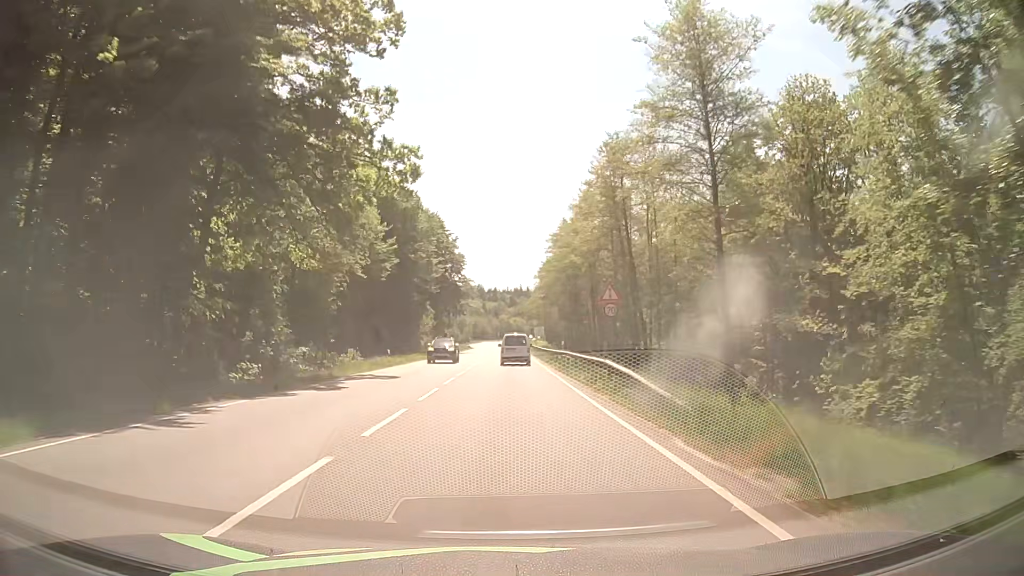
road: secondary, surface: asphalt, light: Day
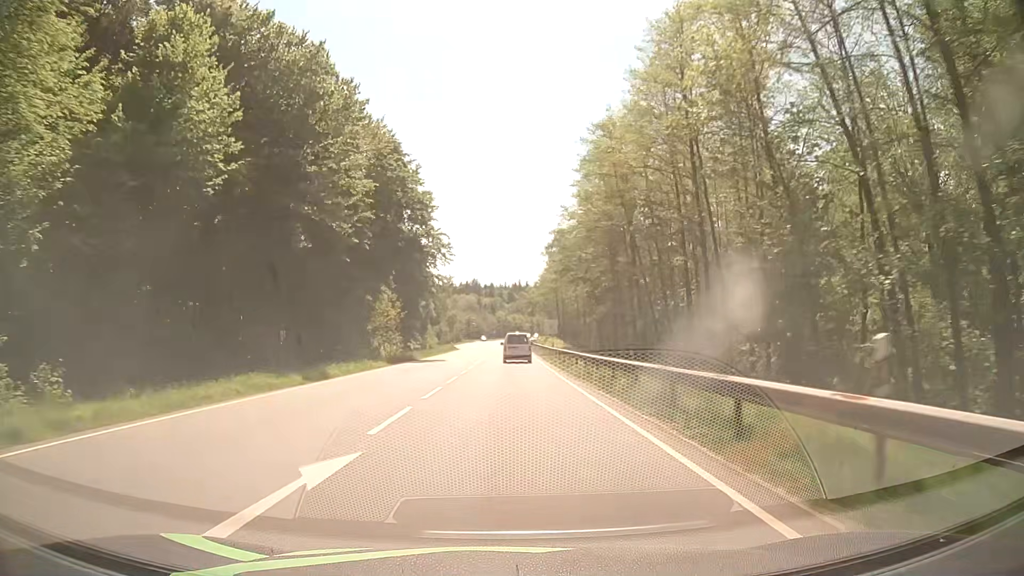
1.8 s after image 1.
(-0.1, +35.7) m; 0°
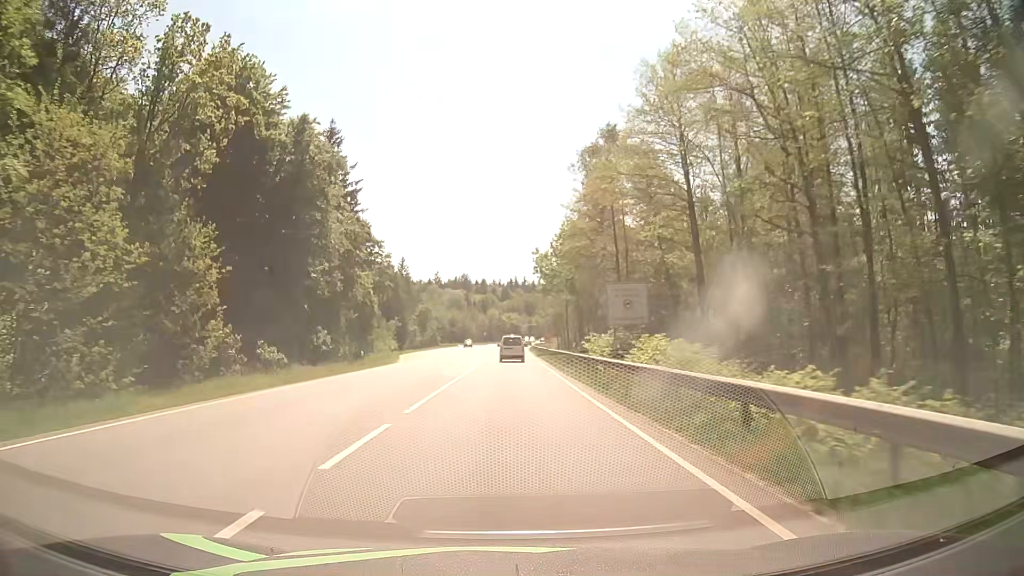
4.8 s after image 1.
(+0.7, +56.3) m; +1°
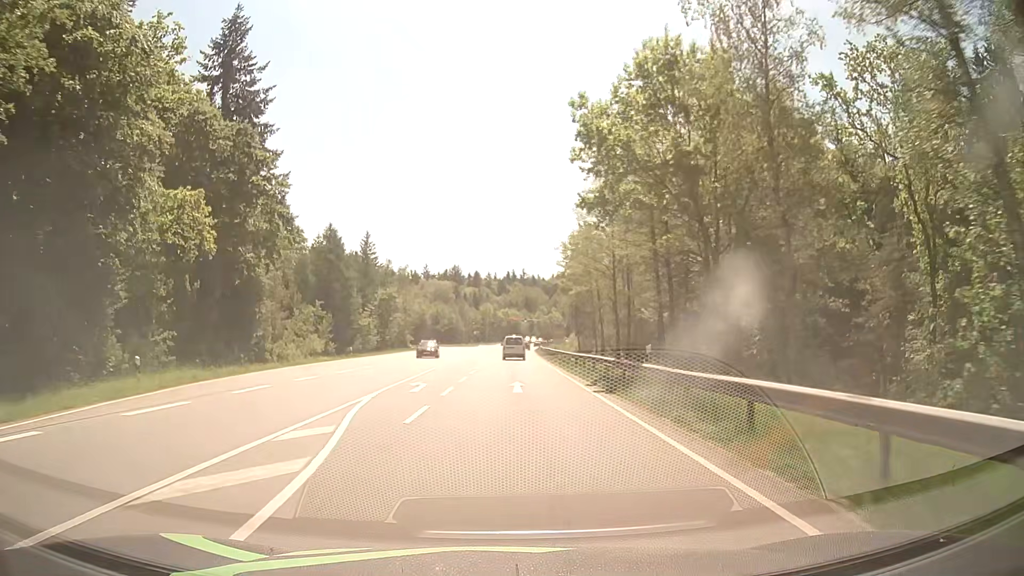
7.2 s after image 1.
(+0.1, +43.7) m; 0°
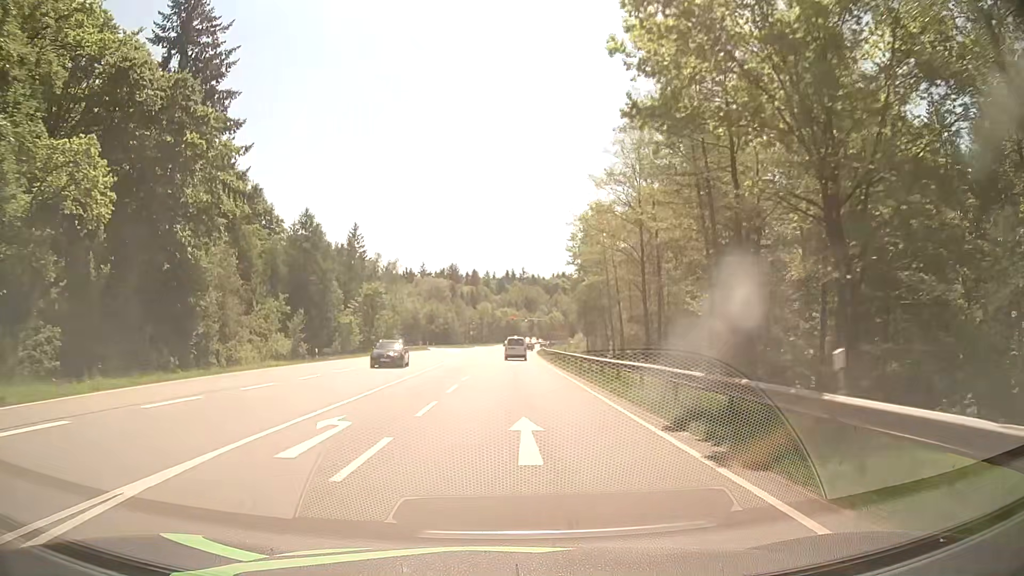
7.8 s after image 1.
(0.0, +10.8) m; 0°
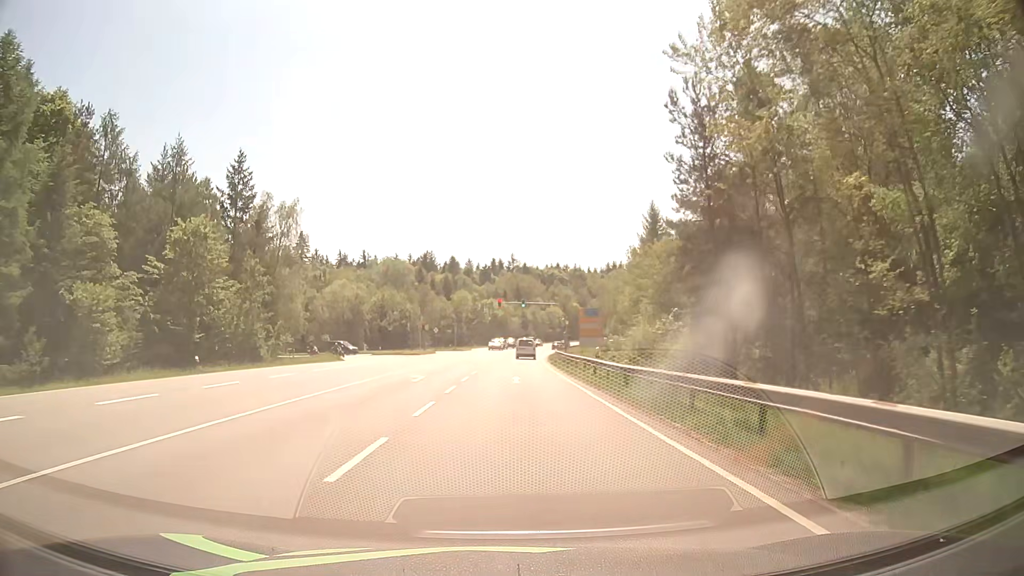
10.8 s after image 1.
(+0.4, +53.8) m; +1°
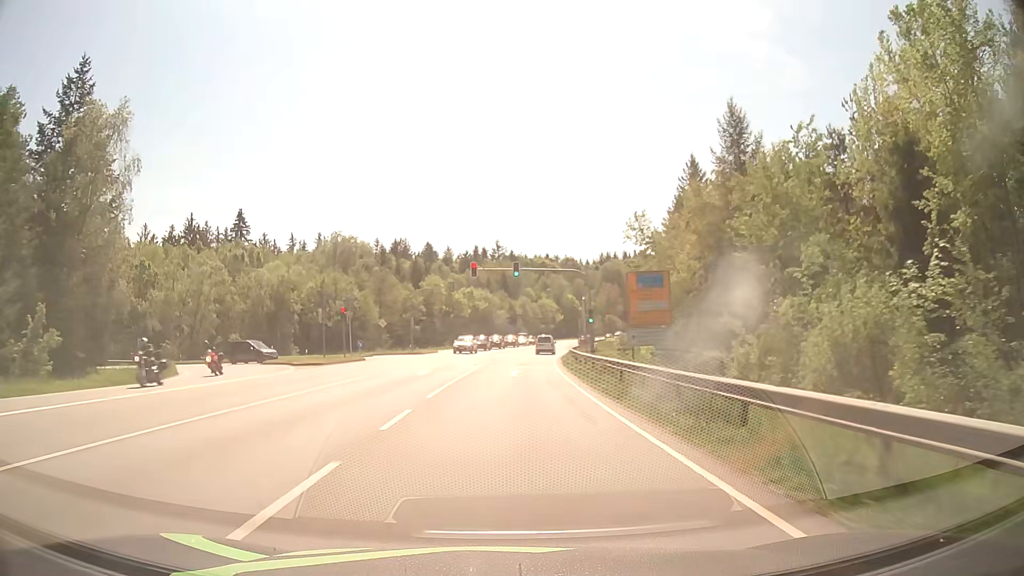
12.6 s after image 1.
(+0.3, +32.2) m; +1°
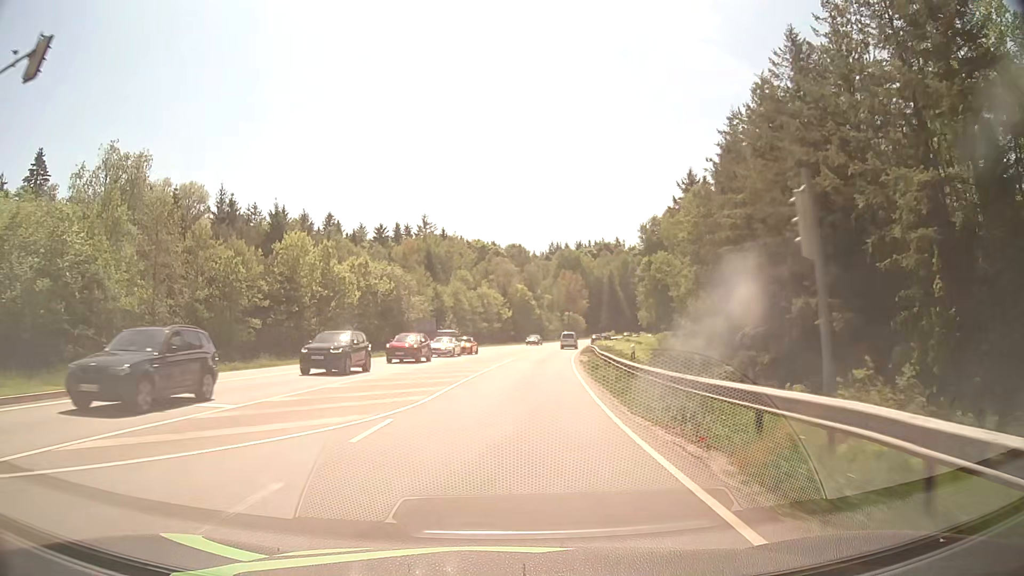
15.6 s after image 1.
(+2.0, +53.5) m; +5°
(0, +10) (0, +20) (+1, +30) (+2, +40) (+3, +50) (+4, +60) (+5, +70) (+7, +80) (+9, +89) (+11, +99) m
